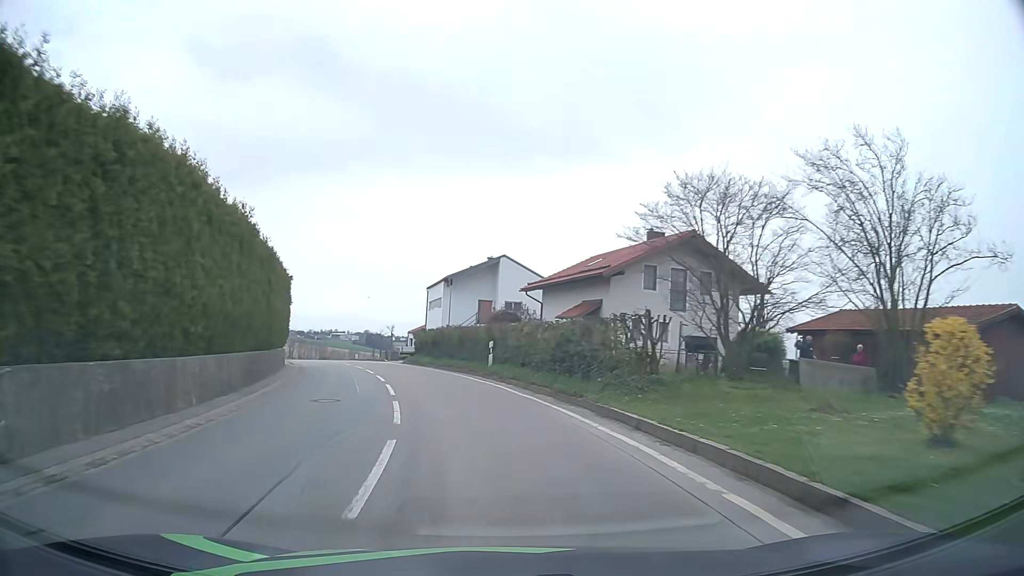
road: tertiary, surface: asphalt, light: Day
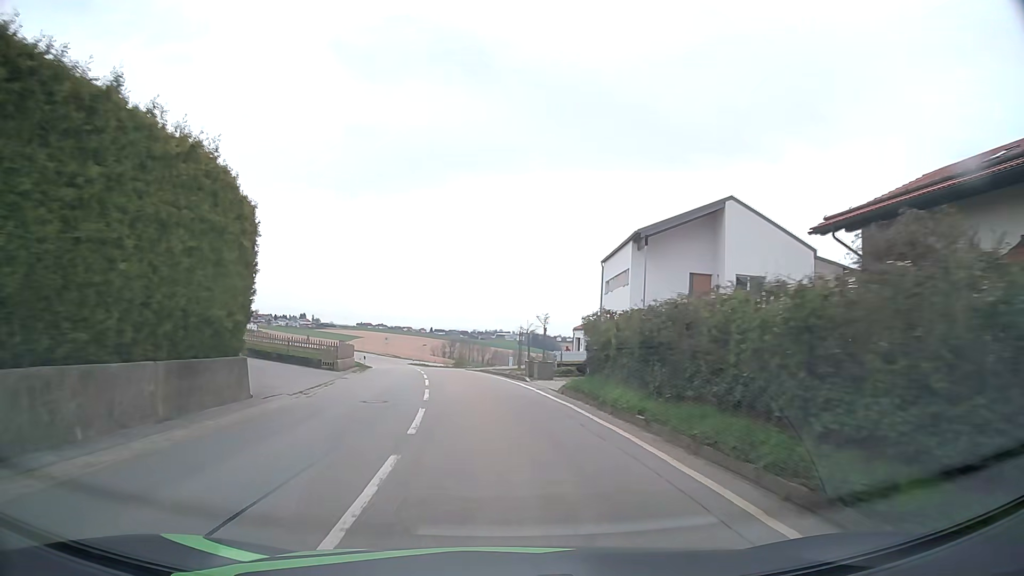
(-3.1, +24.5) m; -14°
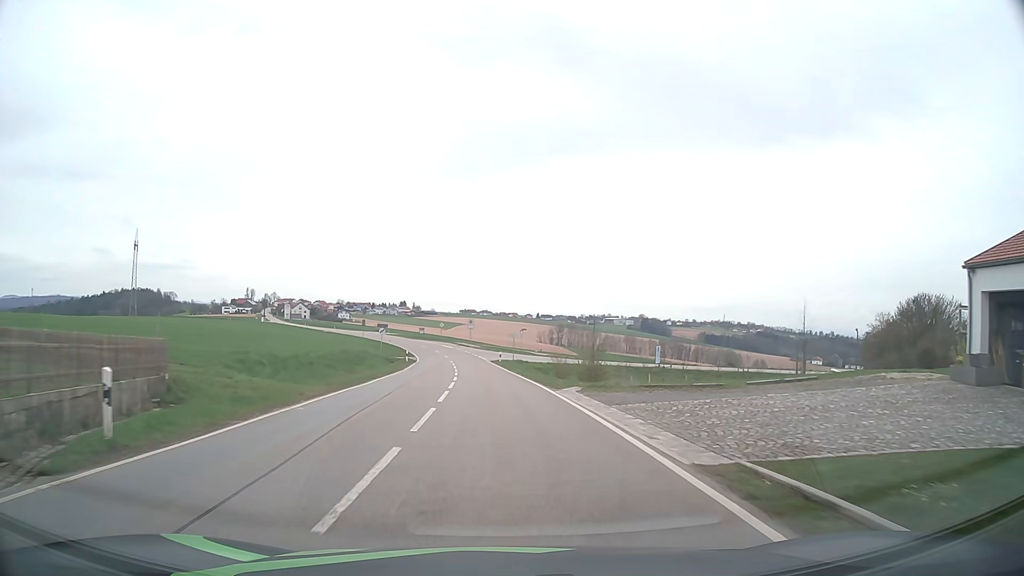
(-3.9, +41.7) m; -9°
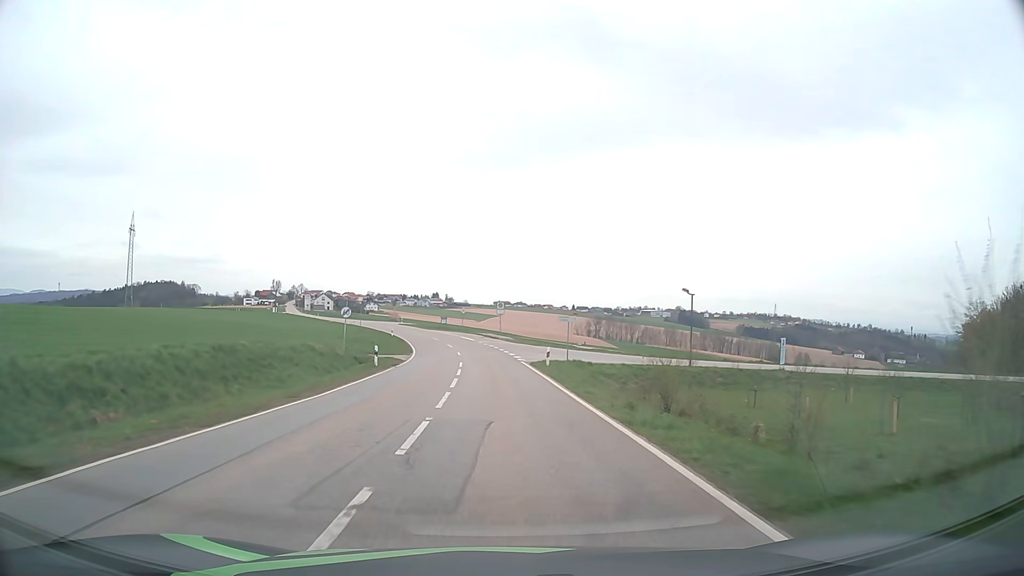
(-0.7, +26.0) m; -3°
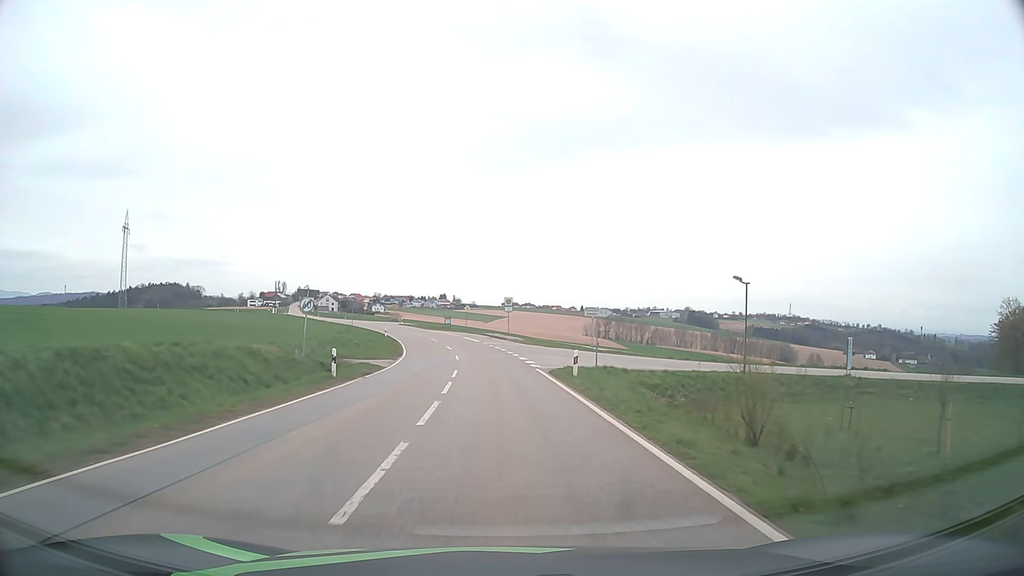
(-0.1, +9.0) m; -1°
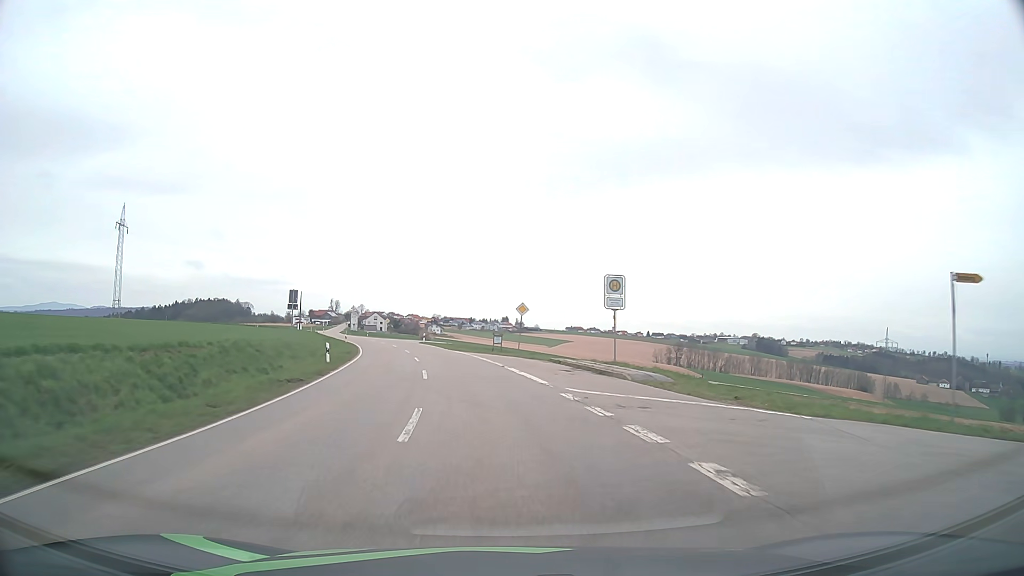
(-1.4, +38.8) m; -5°
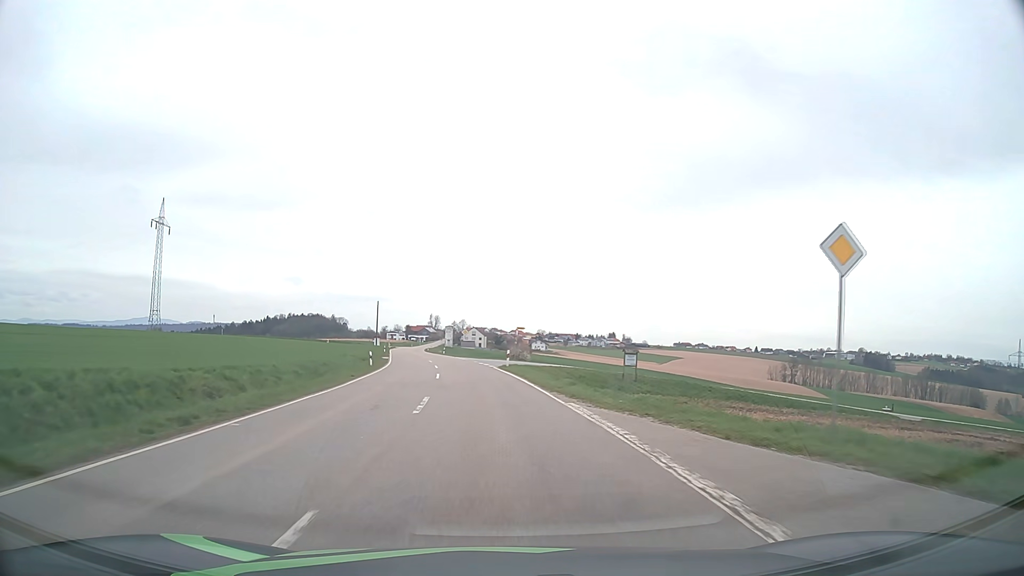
(-2.4, +31.4) m; -9°
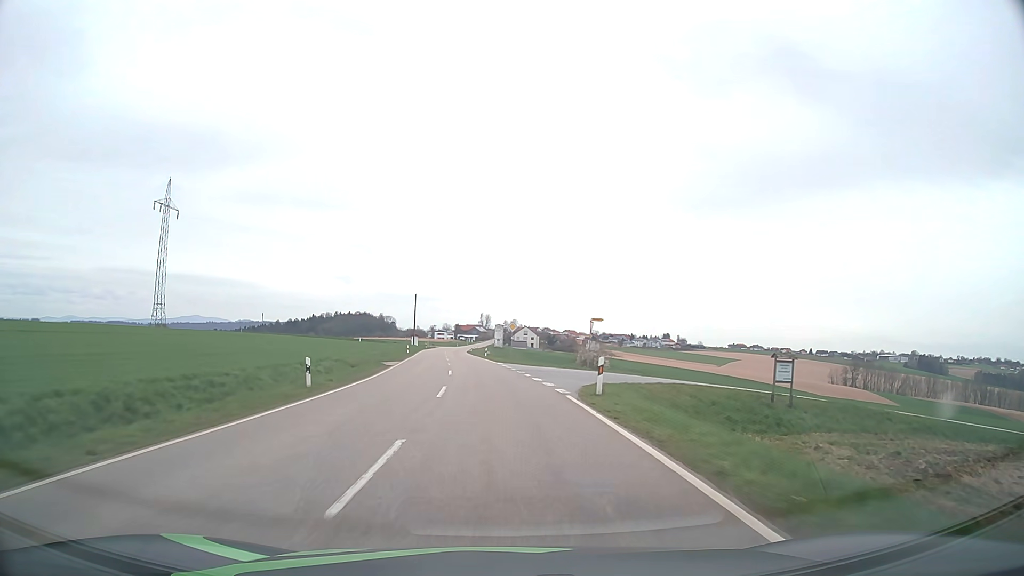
(-0.9, +21.8) m; -4°
(0, +10) (-1, +20) (-1, +30) (-2, +40) (-3, +50) (-4, +60) (-5, +70) (-6, +80) (-7, +90) (-8, +100) m
